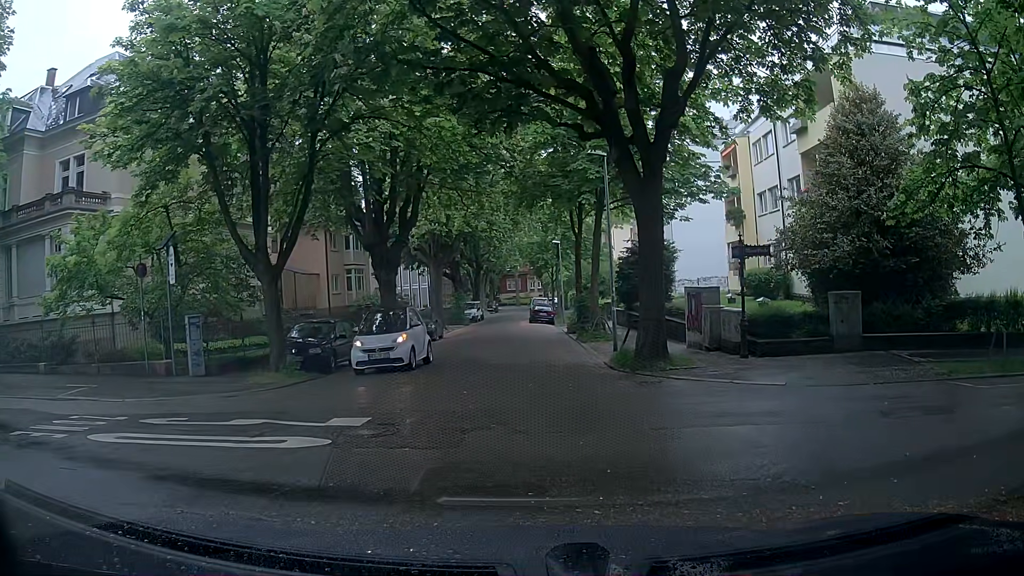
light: Day
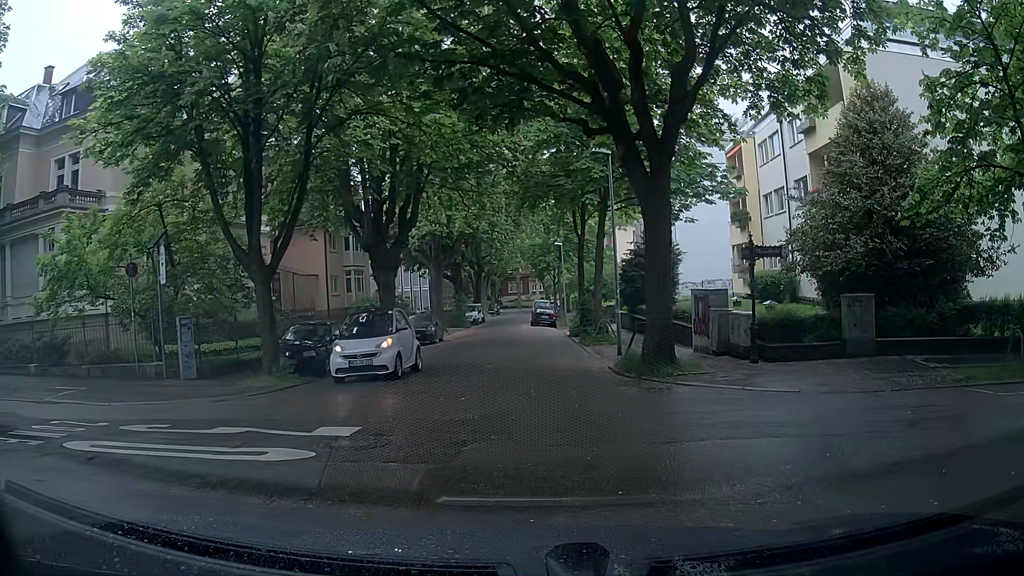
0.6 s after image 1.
(0.0, +0.5) m; 0°
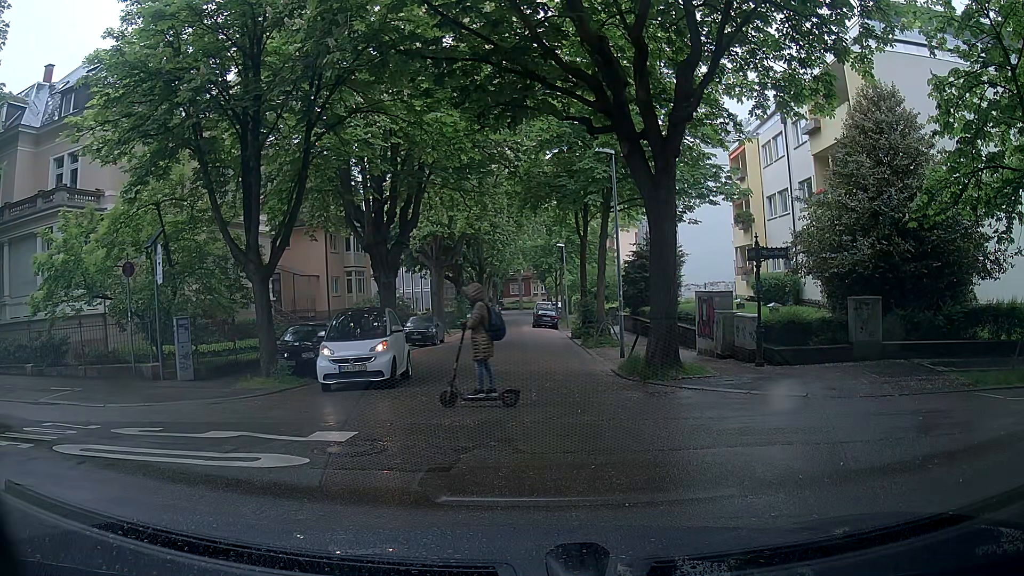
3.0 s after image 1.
(0.0, +0.3) m; 0°
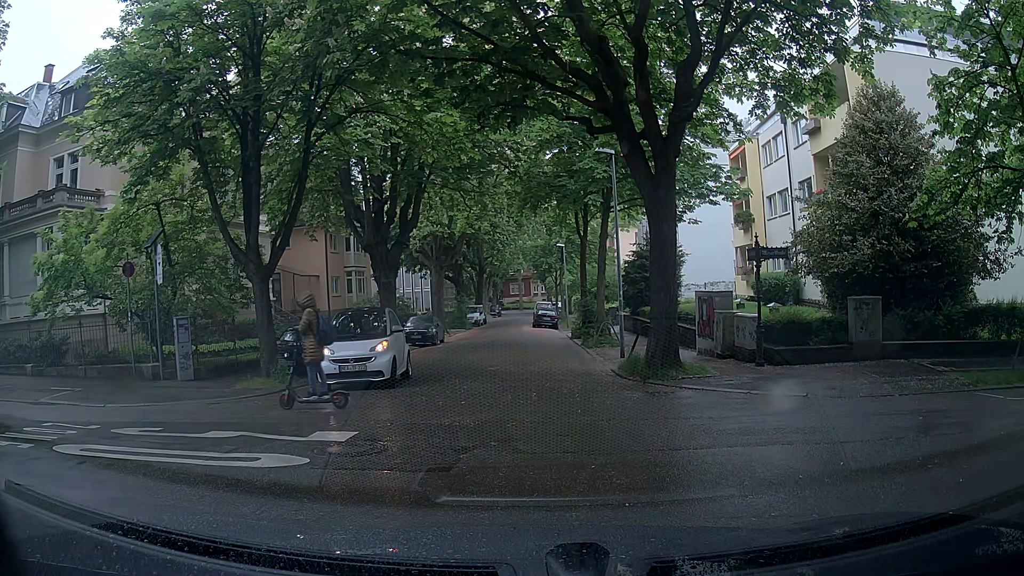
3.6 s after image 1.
(0.0, 0.0) m; 0°
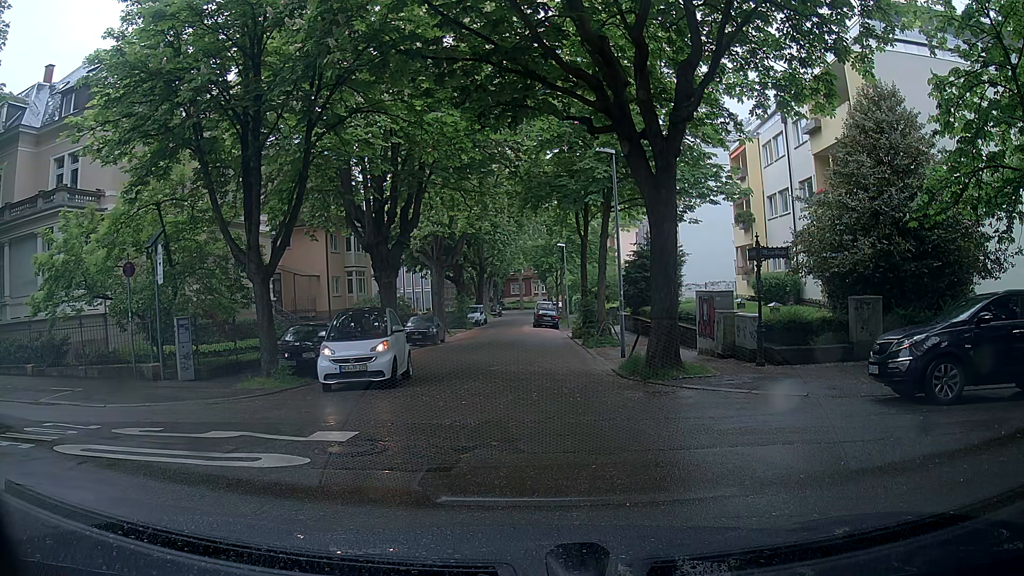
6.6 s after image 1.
(0.0, 0.0) m; 0°
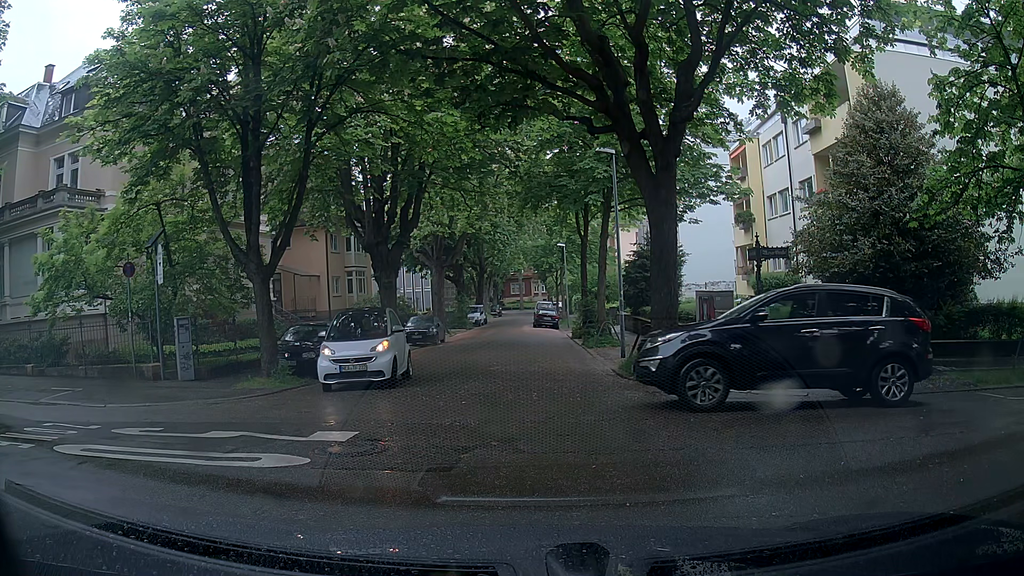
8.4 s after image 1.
(0.0, 0.0) m; 0°
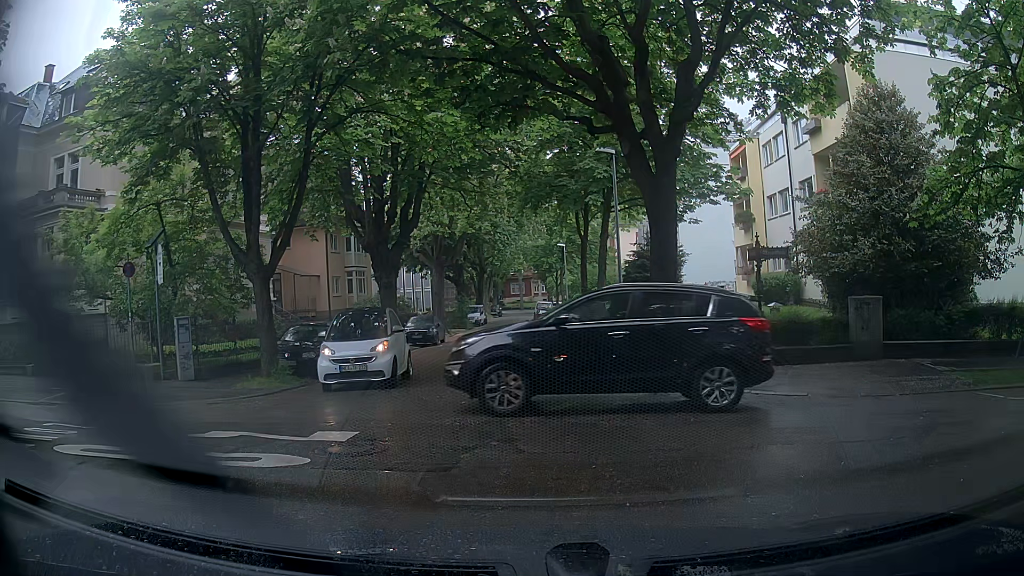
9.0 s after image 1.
(0.0, 0.0) m; 0°
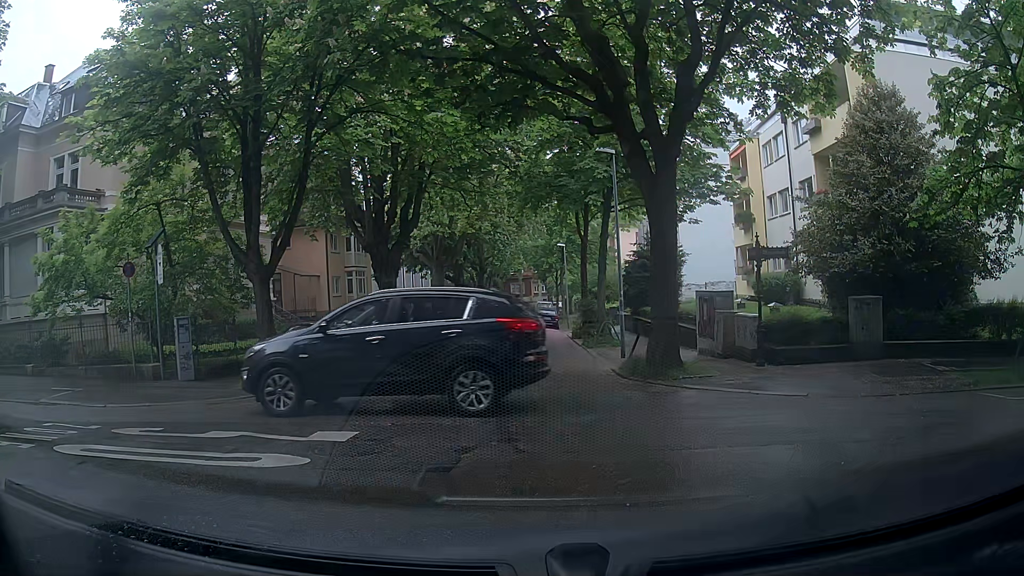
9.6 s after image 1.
(0.0, 0.0) m; 0°
